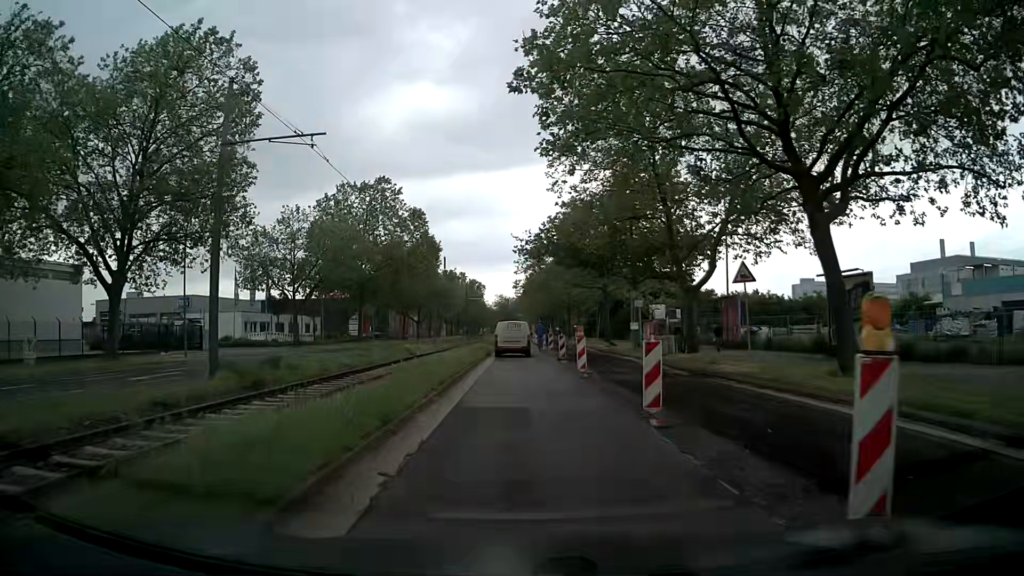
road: secondary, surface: asphalt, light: Day
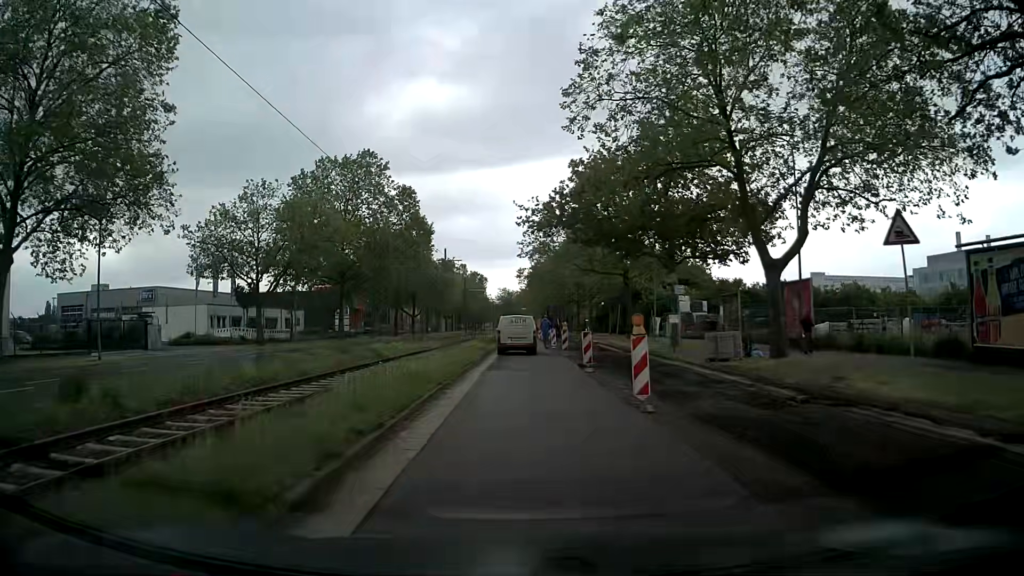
(0.0, +9.9) m; 0°
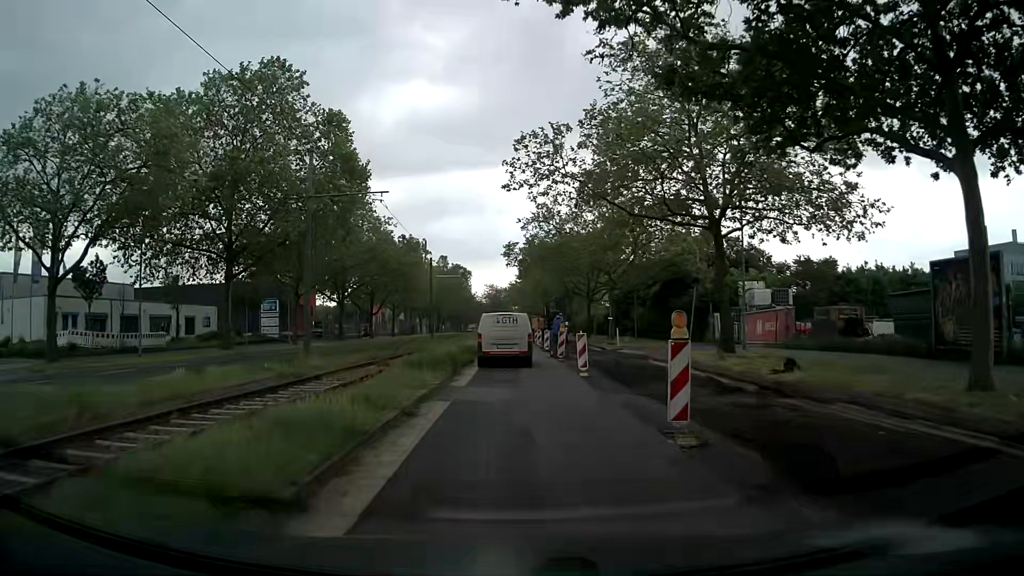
(+0.1, +25.2) m; +1°
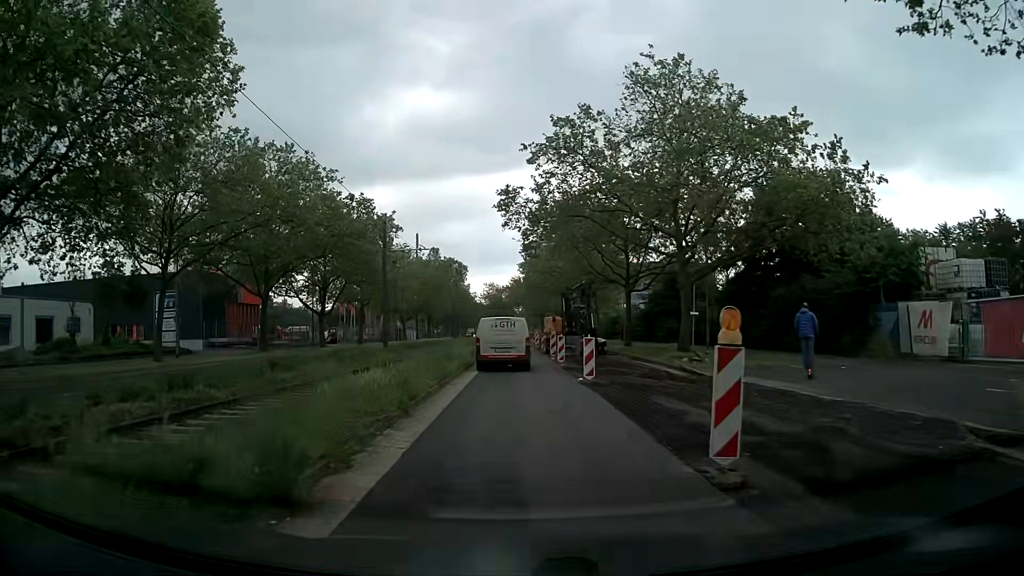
(-0.1, +22.7) m; -1°
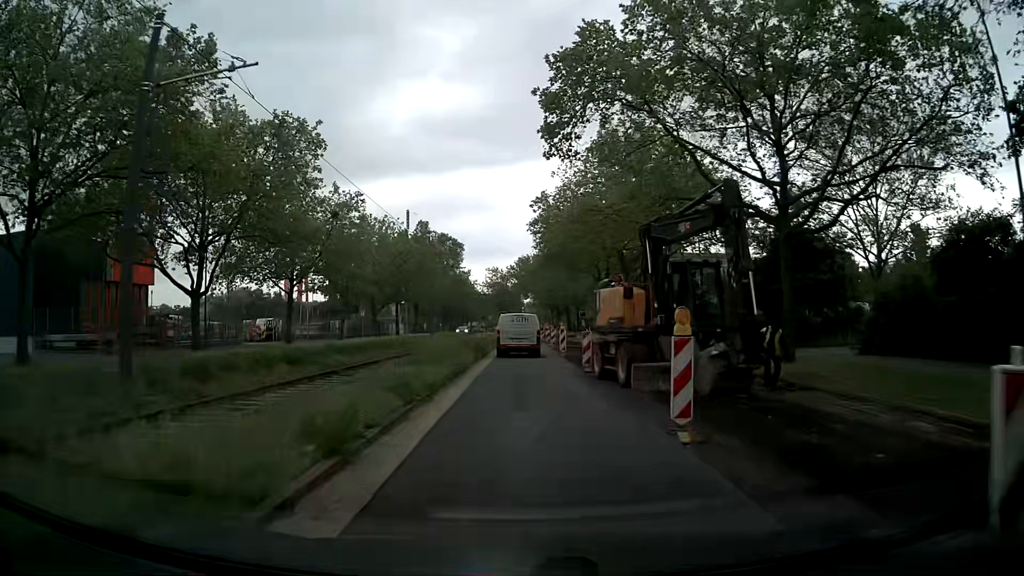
(-0.1, +27.0) m; -1°
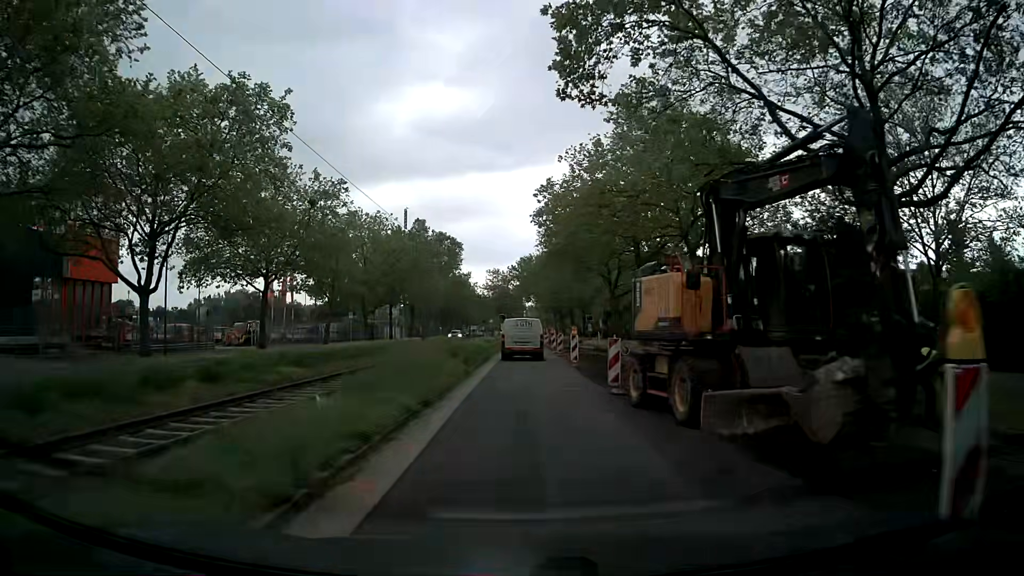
(0.0, +5.8) m; 0°
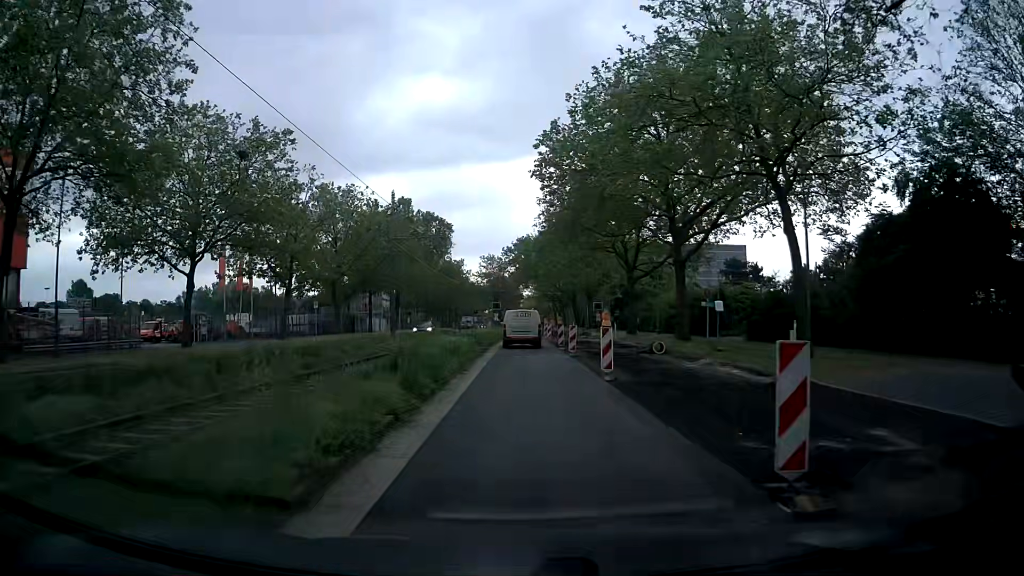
(0.0, +10.5) m; 0°
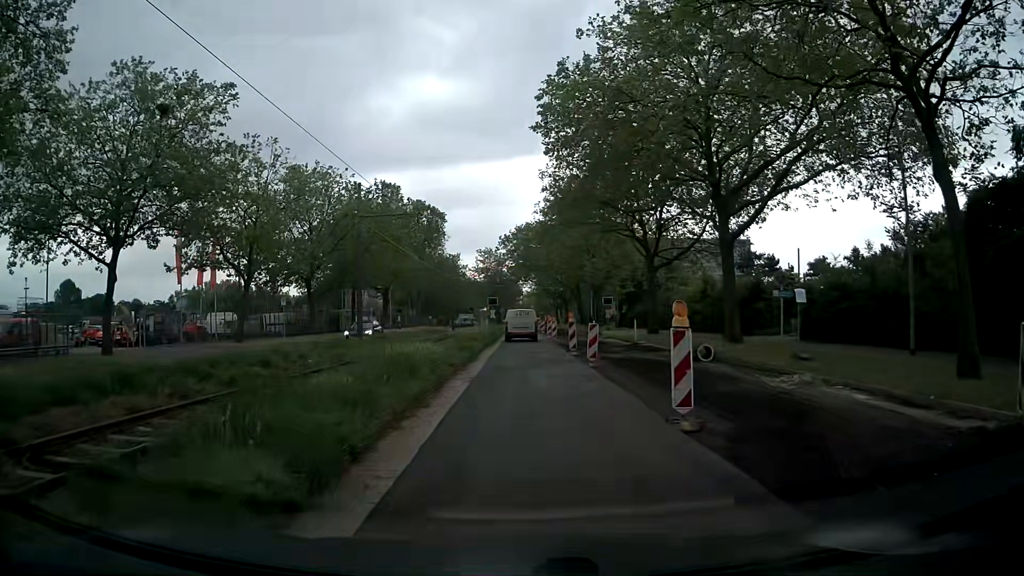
(0.0, +7.4) m; 0°
